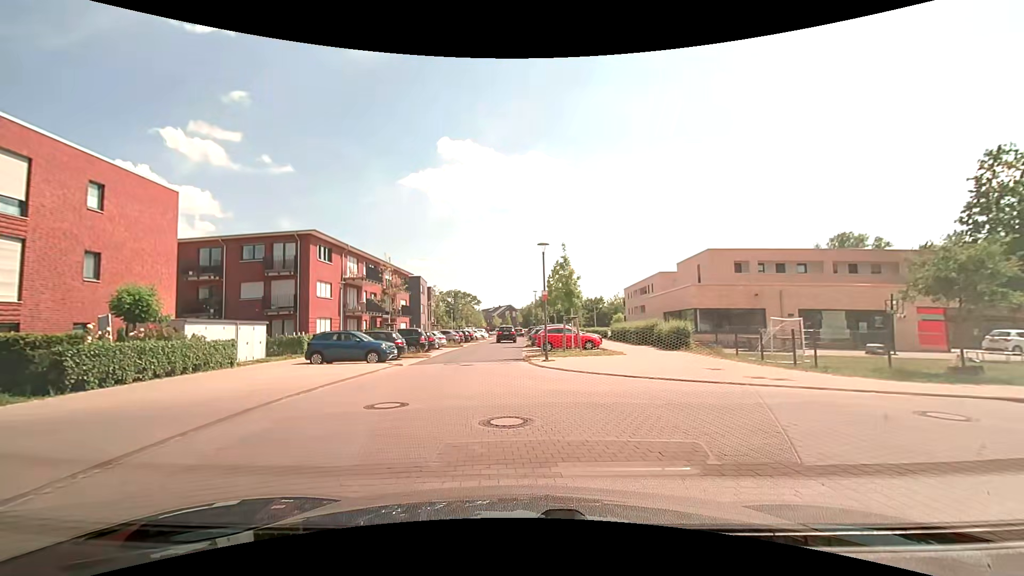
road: residential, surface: asphalt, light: Day
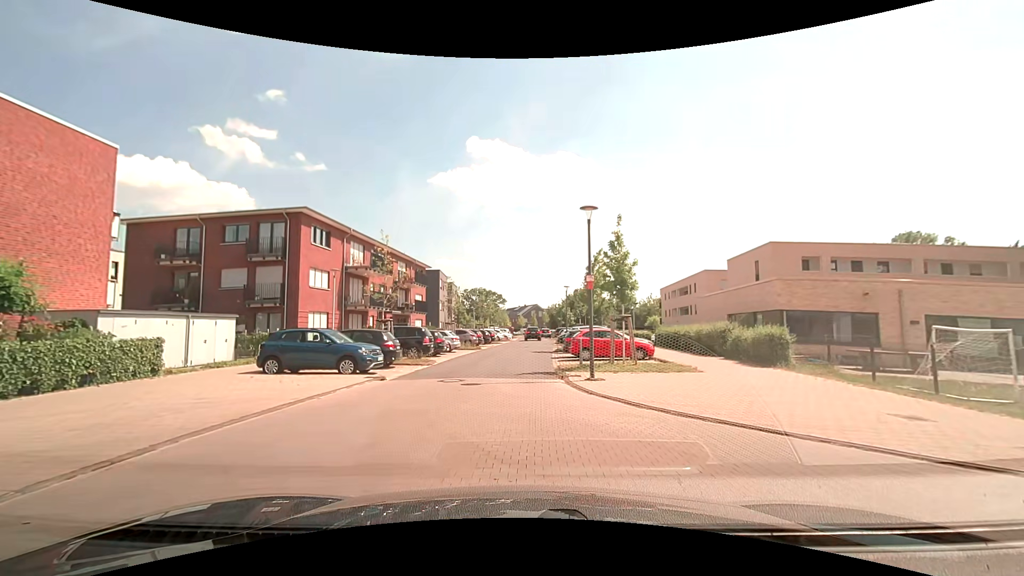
(0.0, +6.9) m; -1°
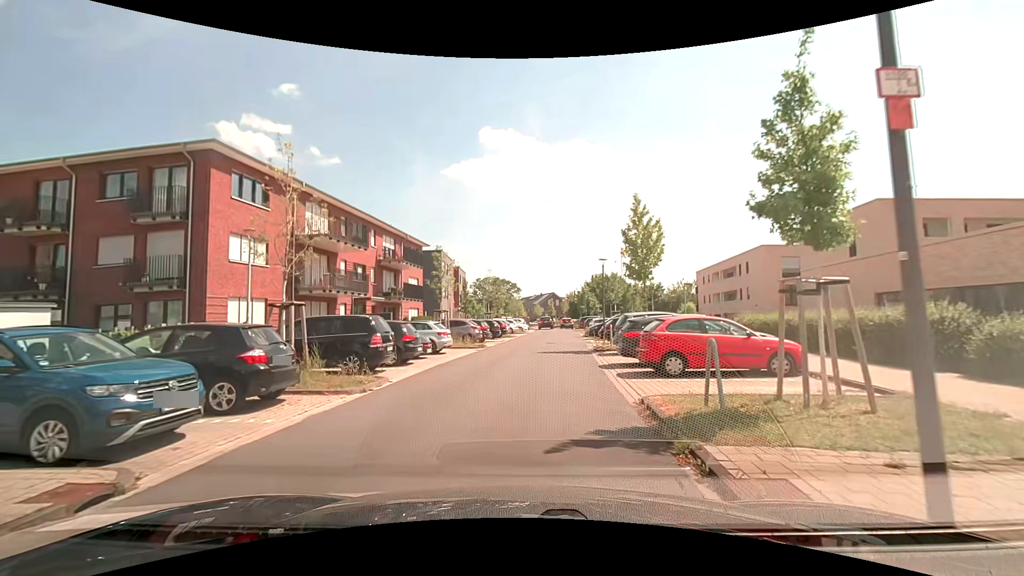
(-0.3, +11.3) m; -1°
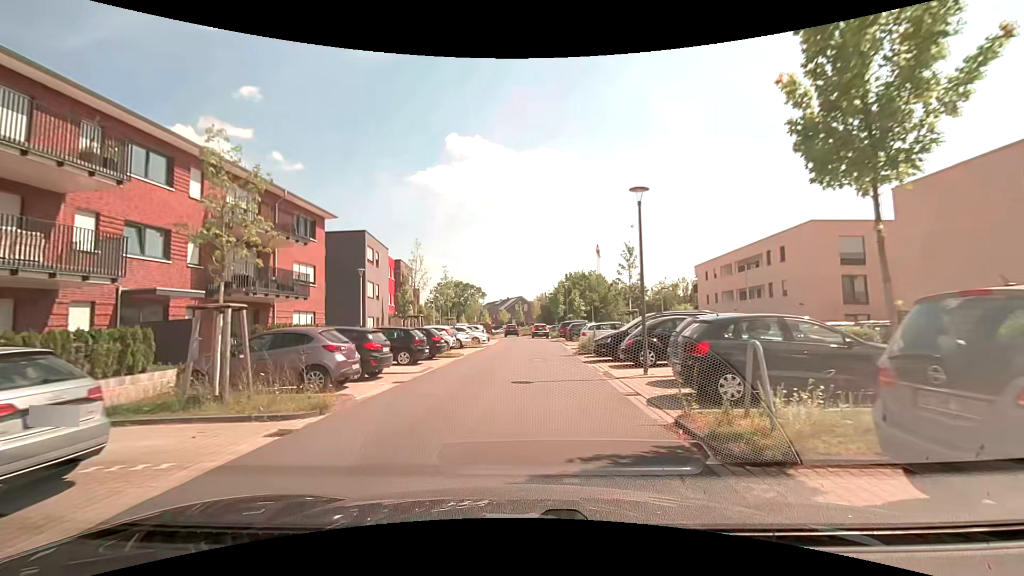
(+0.5, +17.1) m; +2°
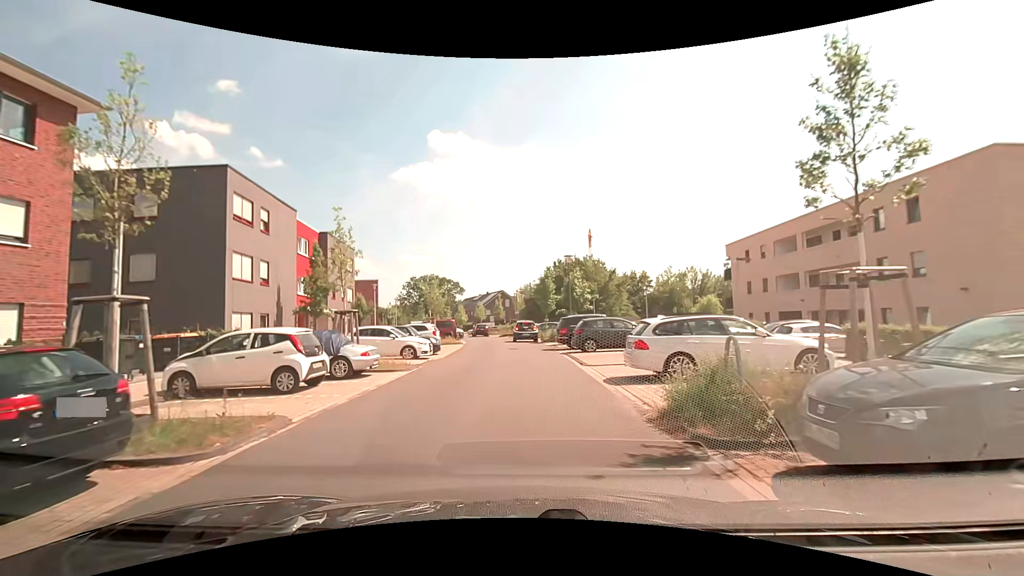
(+0.7, +17.3) m; +3°
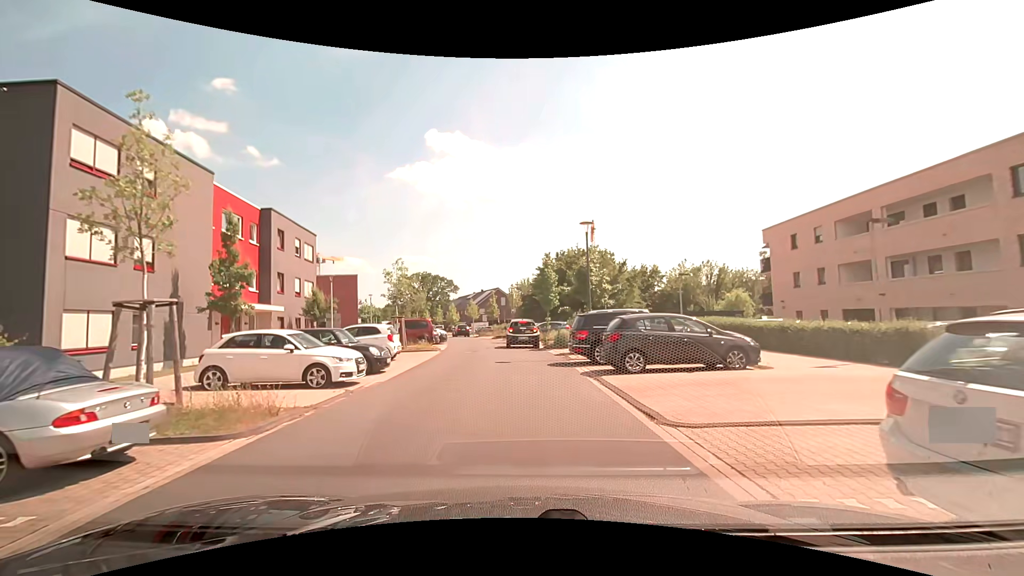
(0.0, +8.9) m; 0°
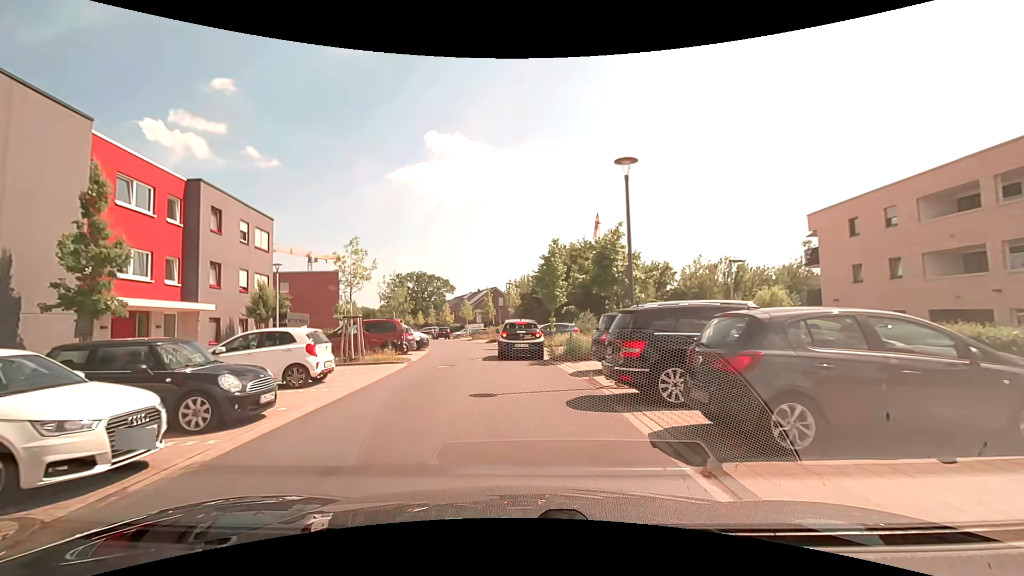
(+0.1, +7.2) m; 0°
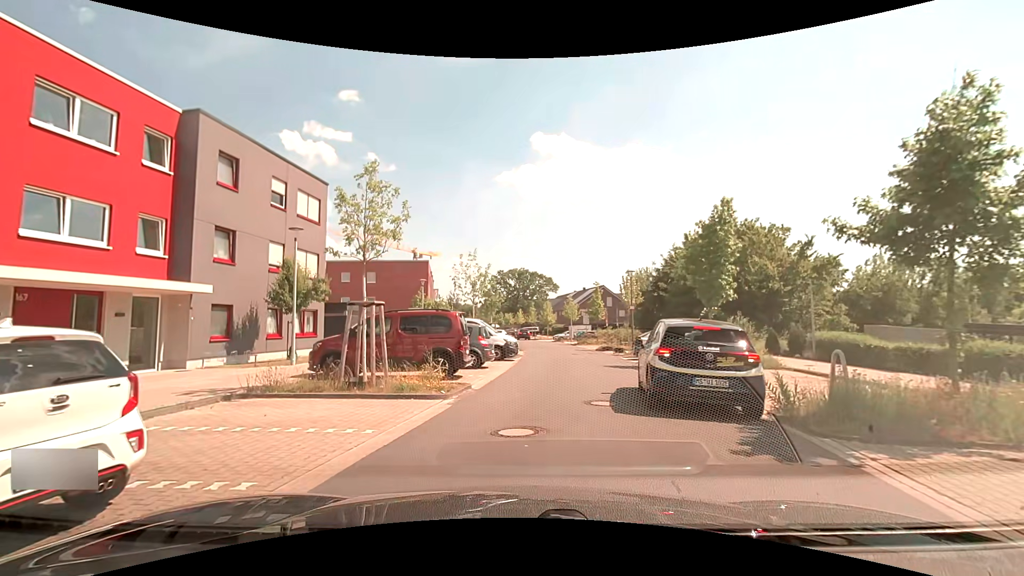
(-0.8, +10.5) m; -12°
(0, +10) (+2, +20) (+4, +30) (+4, +40) (+4, +50) (+4, +60) (+3, +70) (+2, +79) (0, +89) (-2, +99) m
